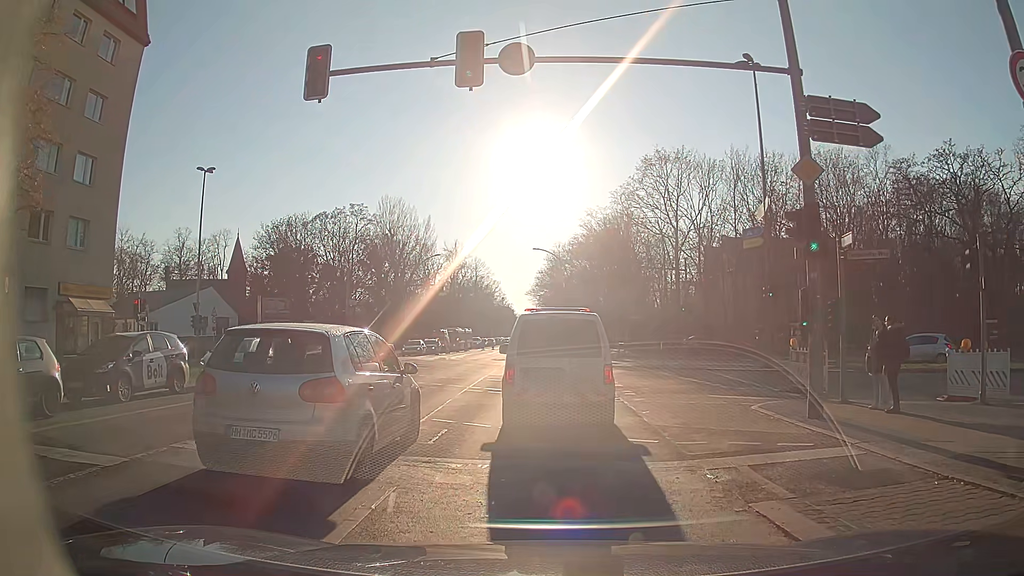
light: Day
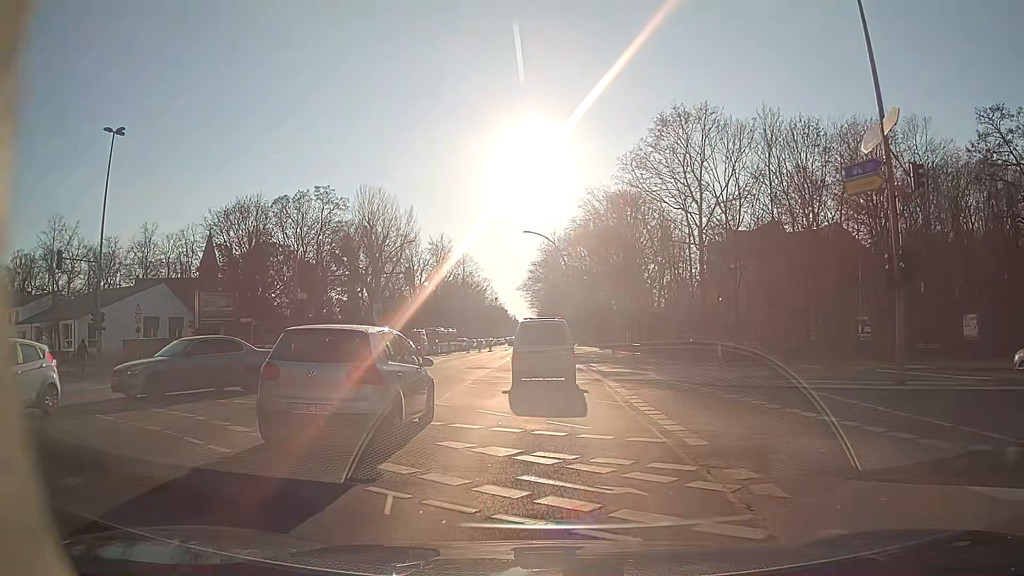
(-0.4, +11.6) m; -2°
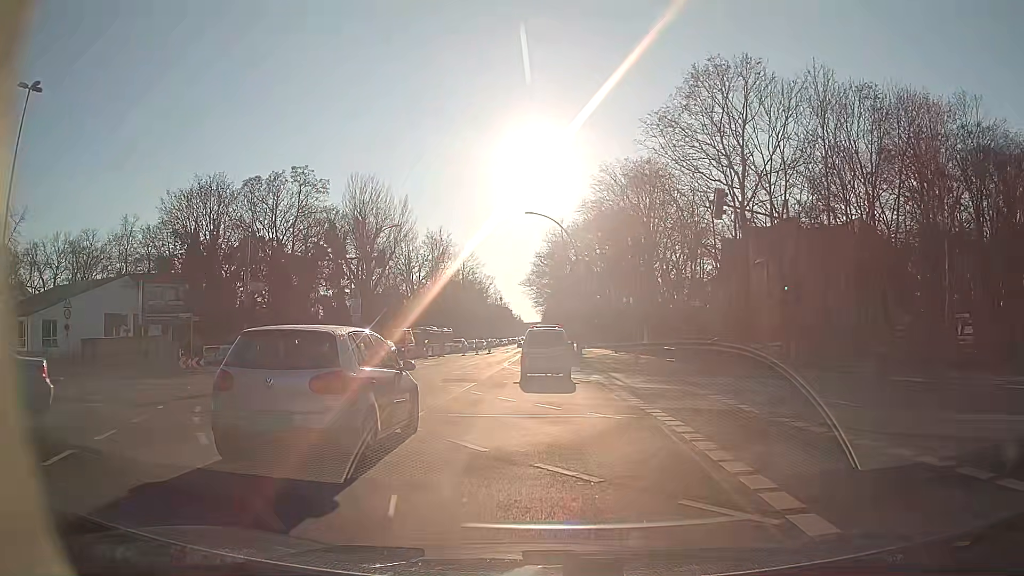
(-0.1, +8.9) m; -1°
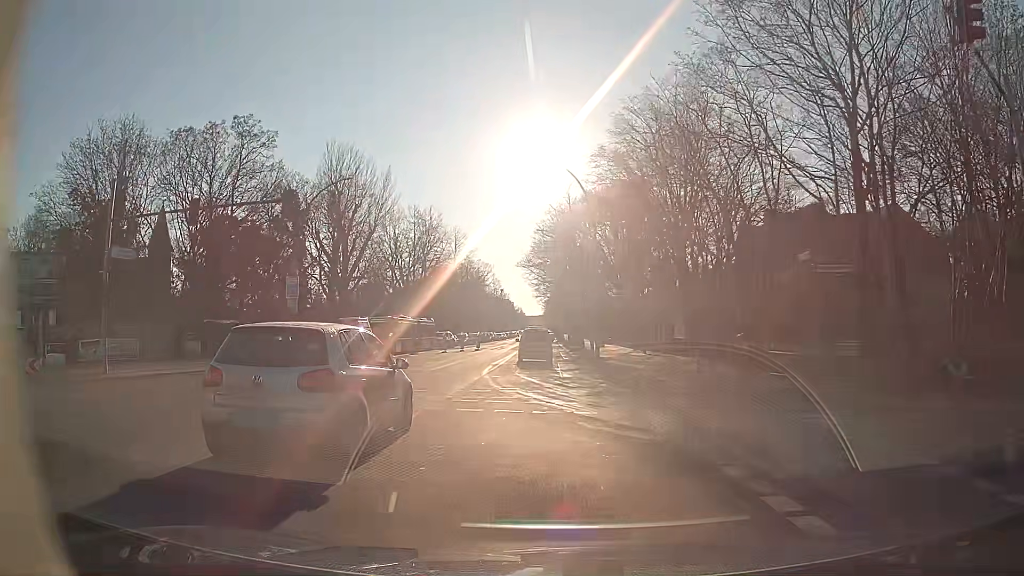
(0.0, +14.0) m; 0°
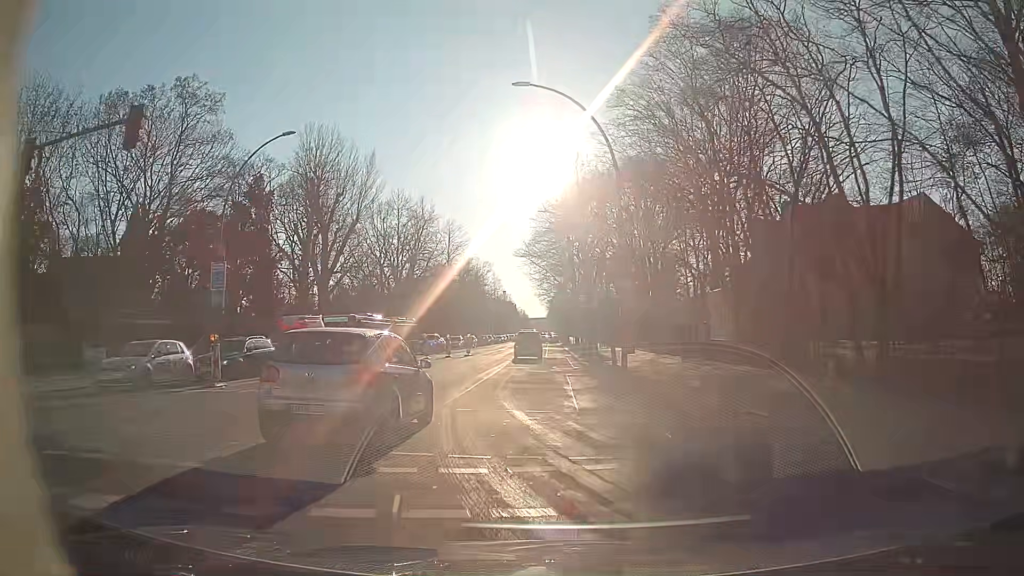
(-0.1, +9.8) m; -1°
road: secondary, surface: asphalt
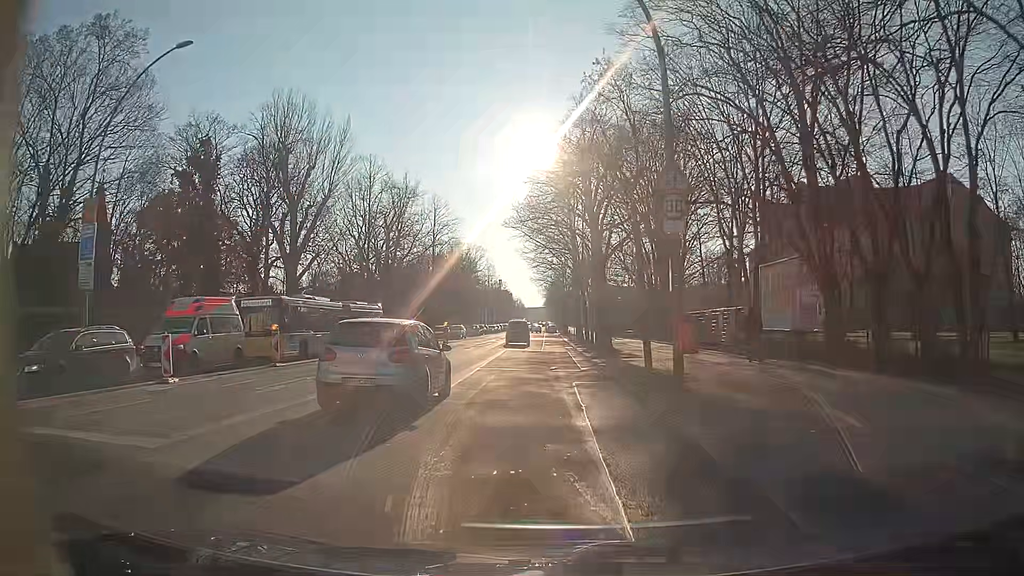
(0.0, +9.6) m; 0°
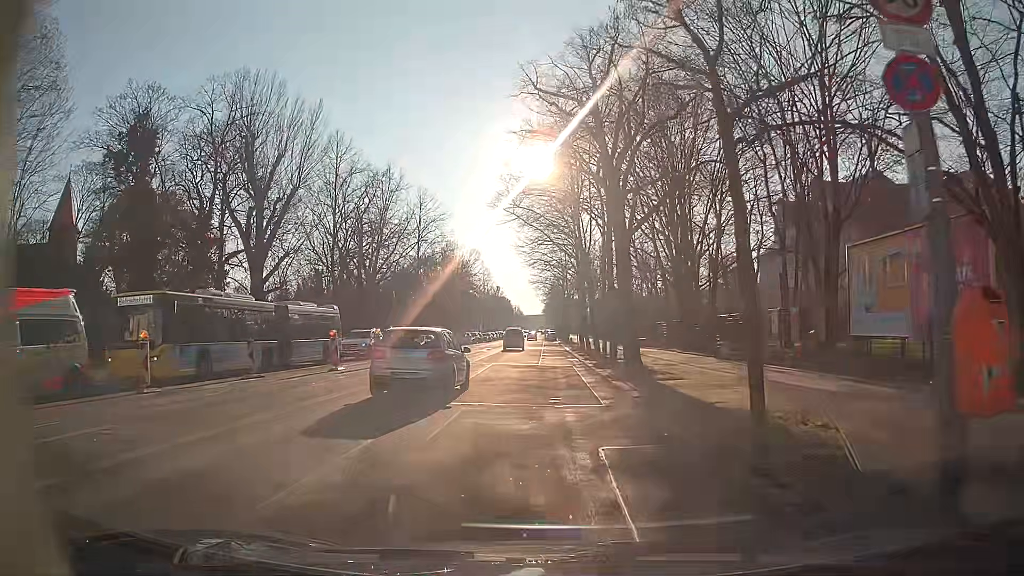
(0.0, +8.9) m; 0°
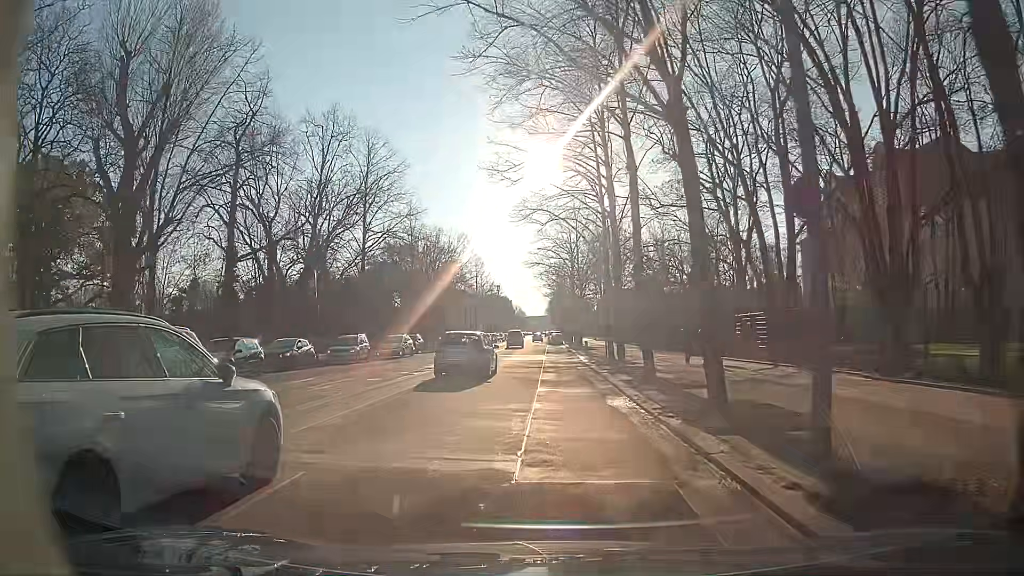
(+0.1, +23.4) m; -2°
(0, +10) (+1, +20) (+1, +30) (+1, +40) (+2, +50) (+2, +60) (+2, +70) (+2, +80) (+1, +90) (+1, +100) m
